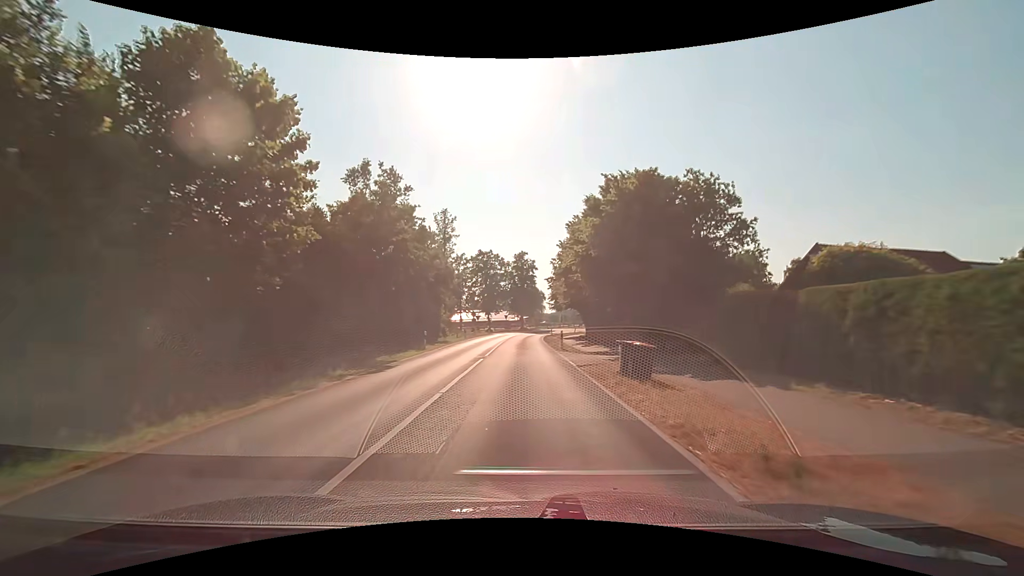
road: secondary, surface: asphalt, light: Day
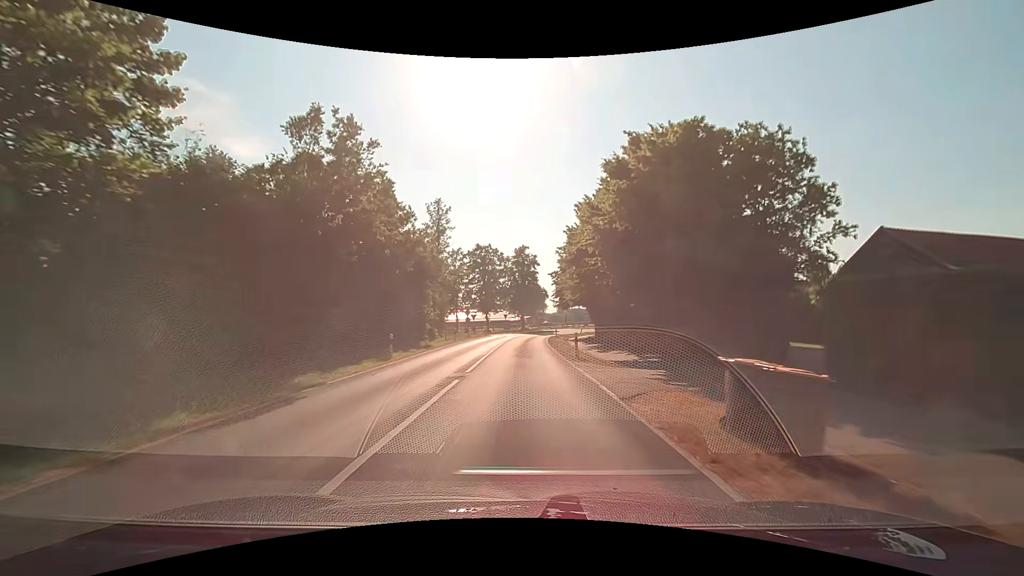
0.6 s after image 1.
(-0.1, +7.6) m; 0°
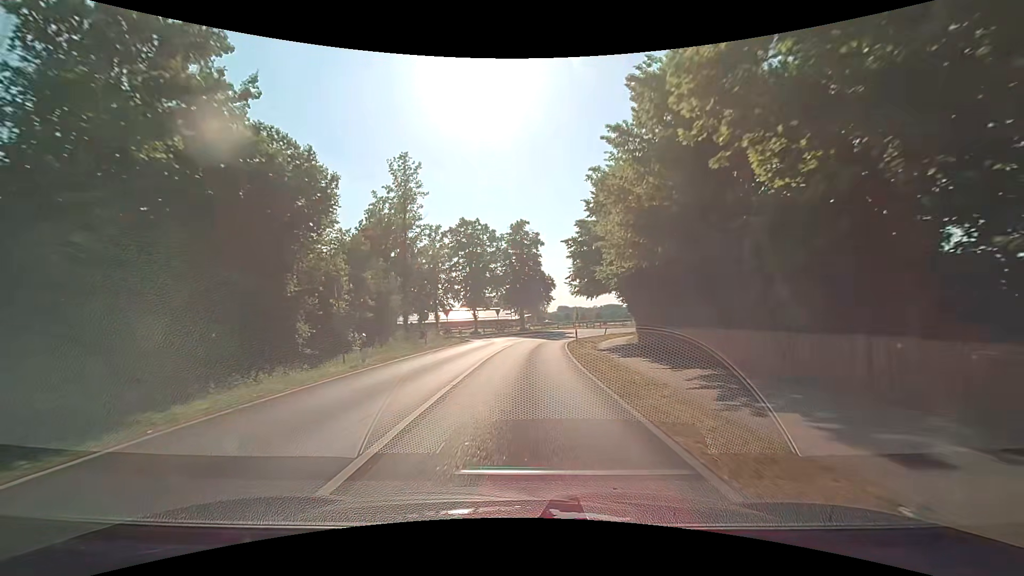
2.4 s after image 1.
(-0.1, +22.8) m; 0°
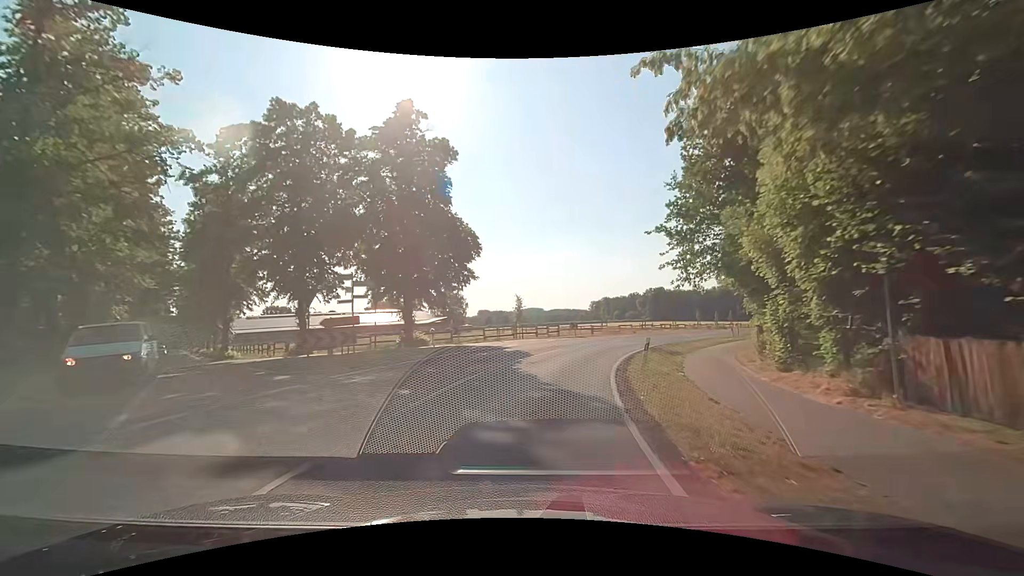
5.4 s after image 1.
(+1.8, +37.9) m; +9°
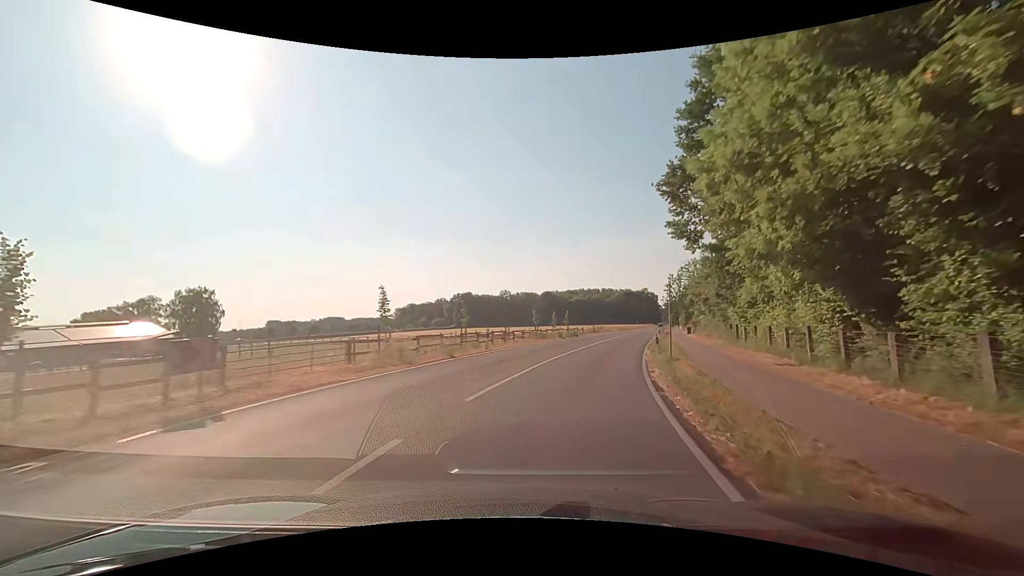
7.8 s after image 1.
(+5.2, +29.7) m; +21°
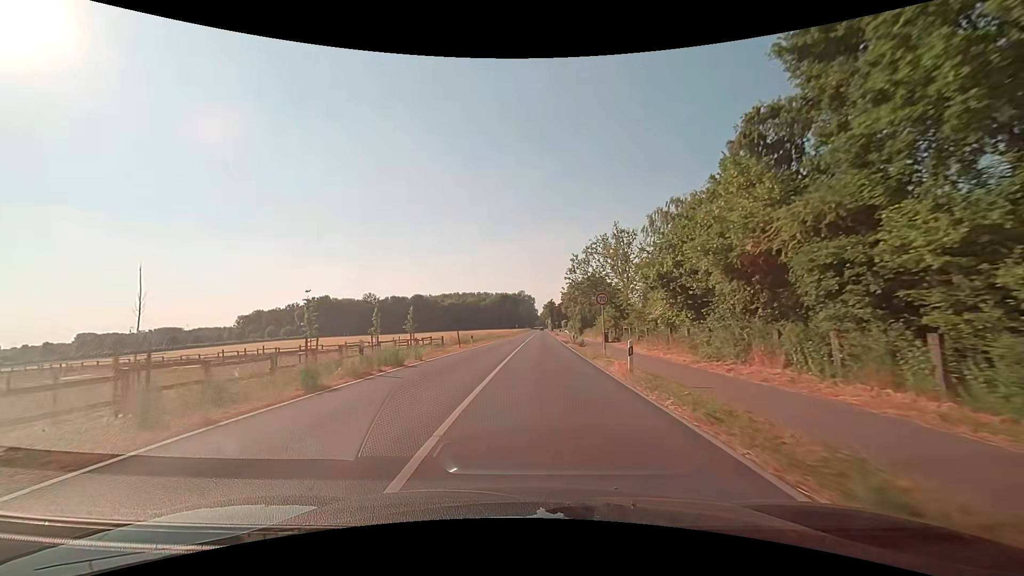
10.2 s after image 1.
(+4.8, +30.5) m; +14°
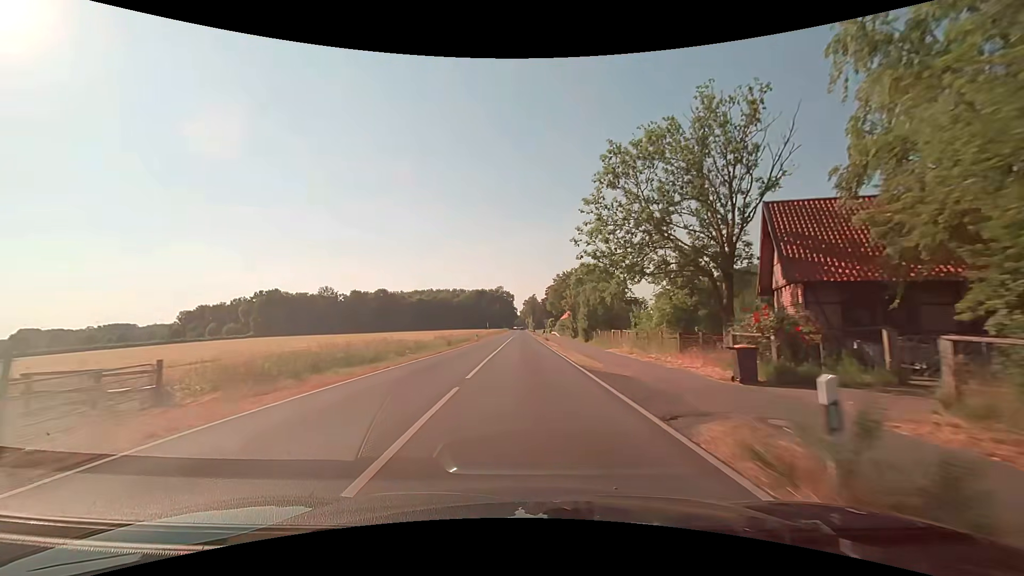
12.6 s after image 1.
(+1.0, +35.3) m; +2°
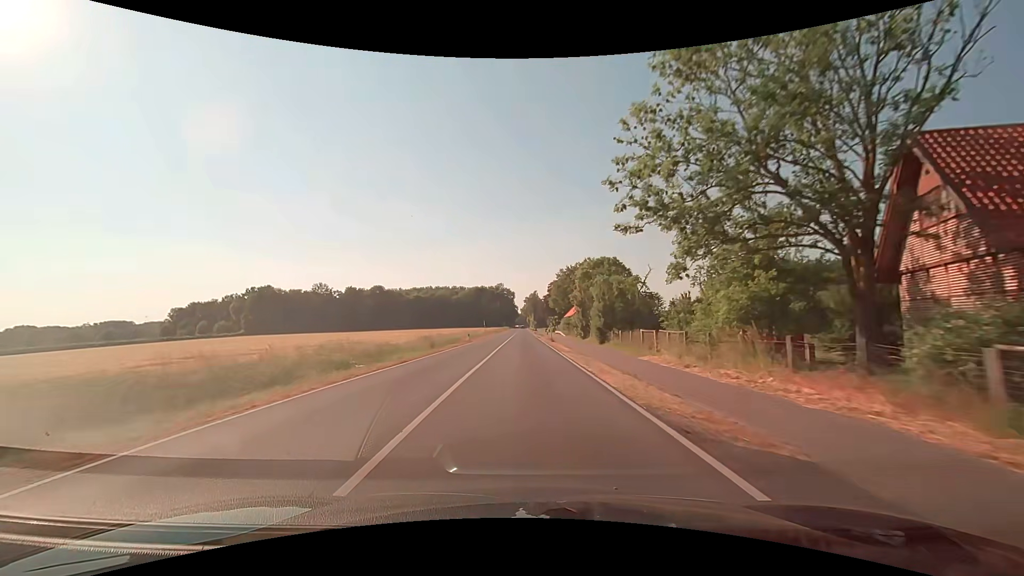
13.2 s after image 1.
(0.0, +9.7) m; 0°
(0, +10) (0, +20) (0, +30) (0, +40) (0, +50) (0, +60) (0, +70) (-1, +80) (-1, +90) (-1, +100) m
